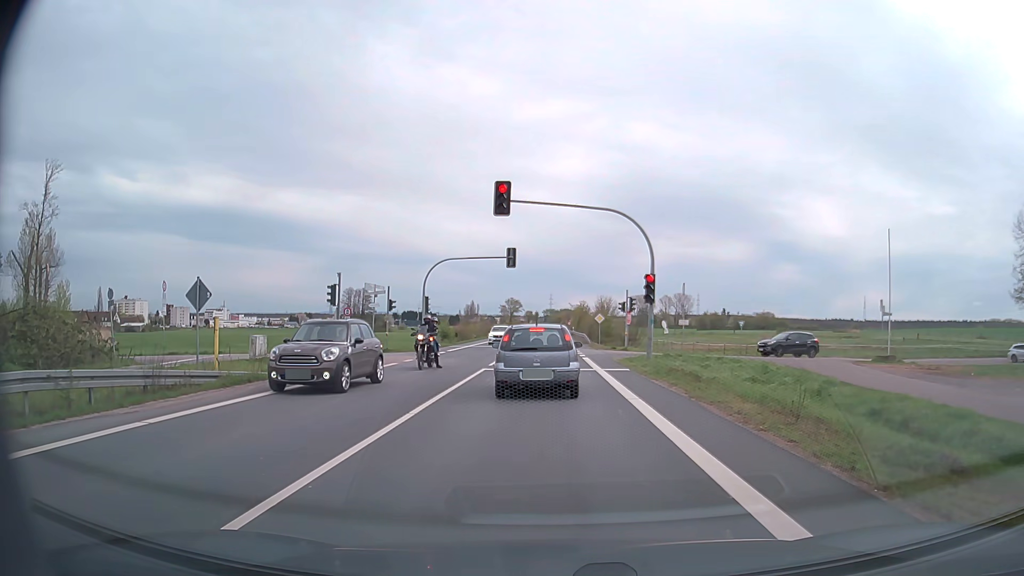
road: secondary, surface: asphalt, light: Day
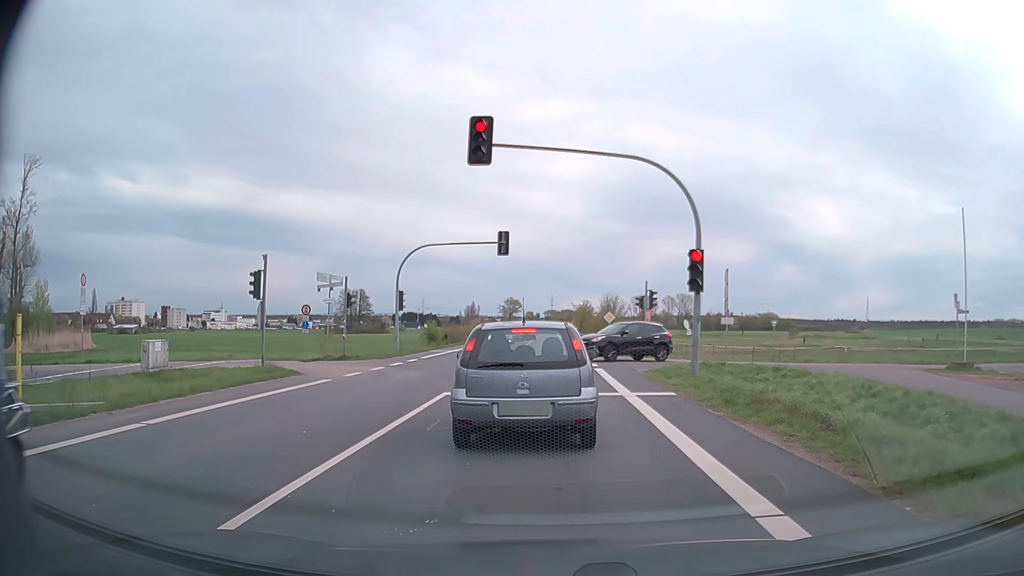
(0.0, +8.1) m; 0°
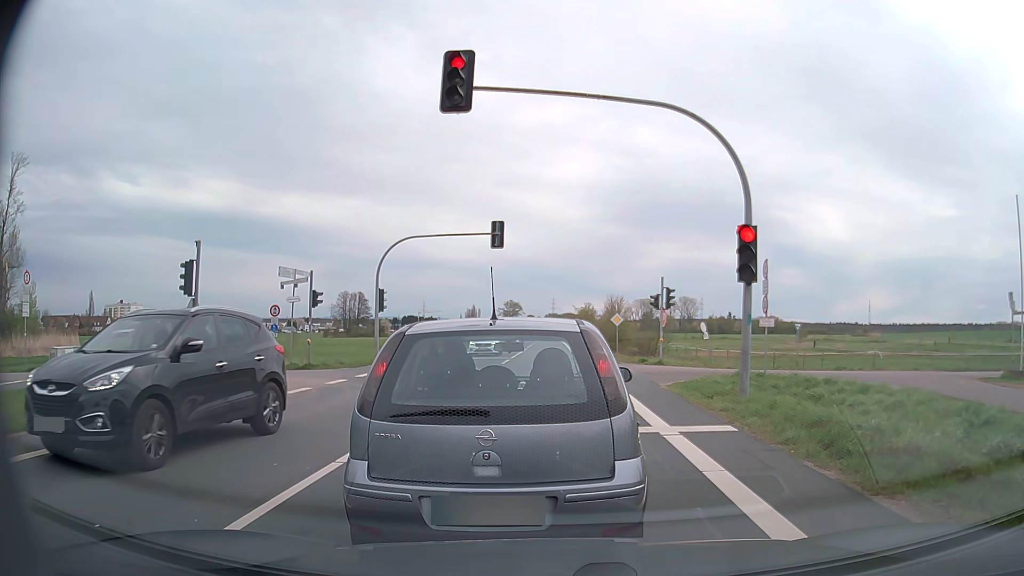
(0.0, +4.5) m; +1°
(0, +10) (0, +20) (-1, +30) (-1, +40) (-1, +50) (-1, +60) (-2, +70) (-2, +80) (-2, +90) (-2, +100) m
